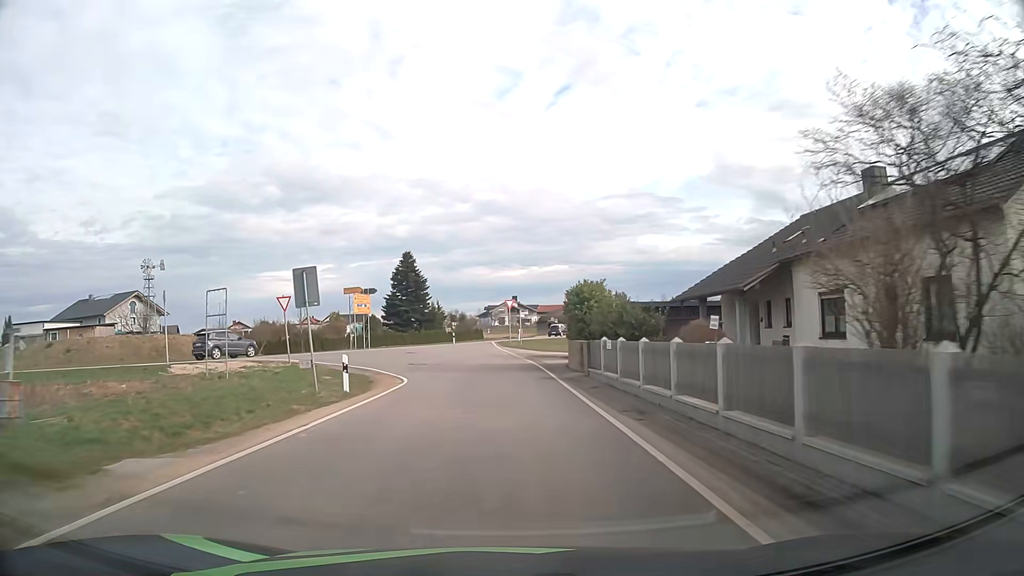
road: tertiary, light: Day
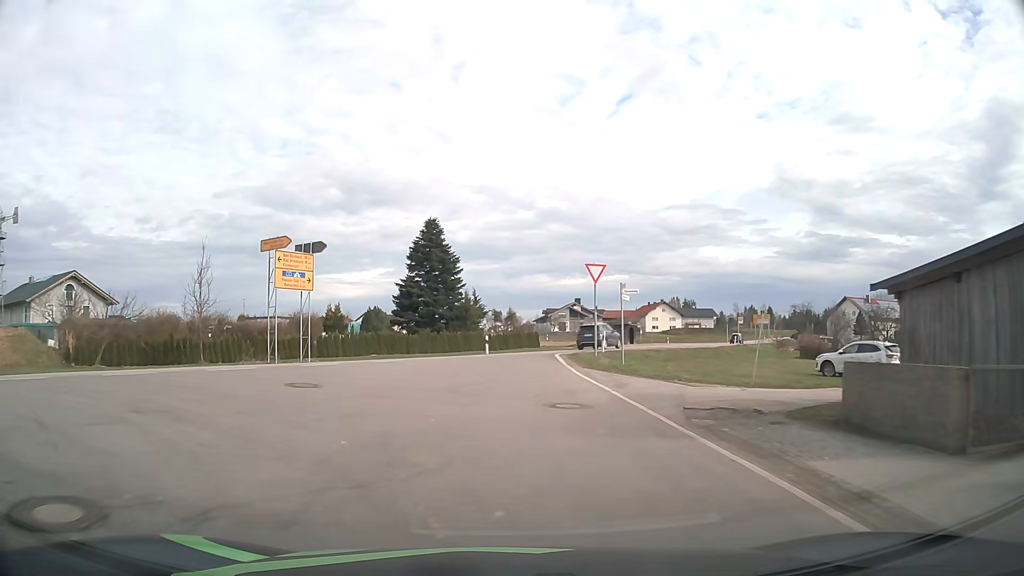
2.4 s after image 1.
(-0.7, +28.4) m; -5°
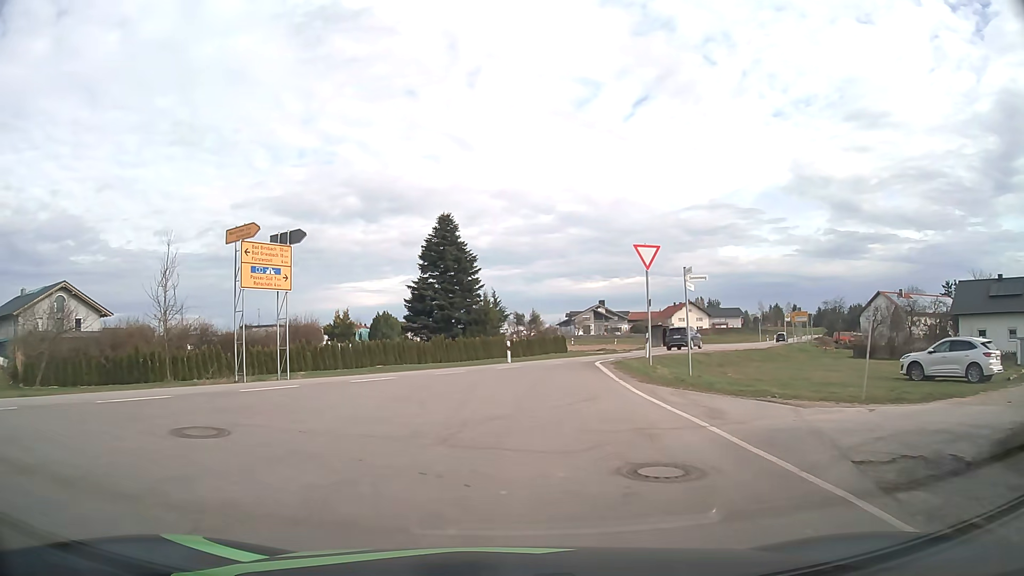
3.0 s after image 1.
(-0.1, +5.6) m; -2°
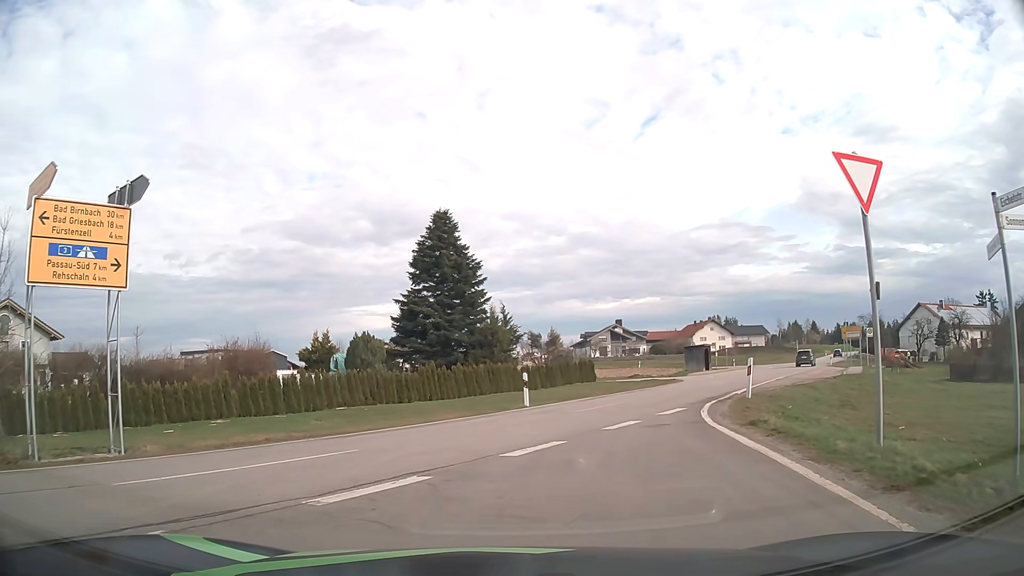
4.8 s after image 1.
(-0.2, +10.8) m; -1°
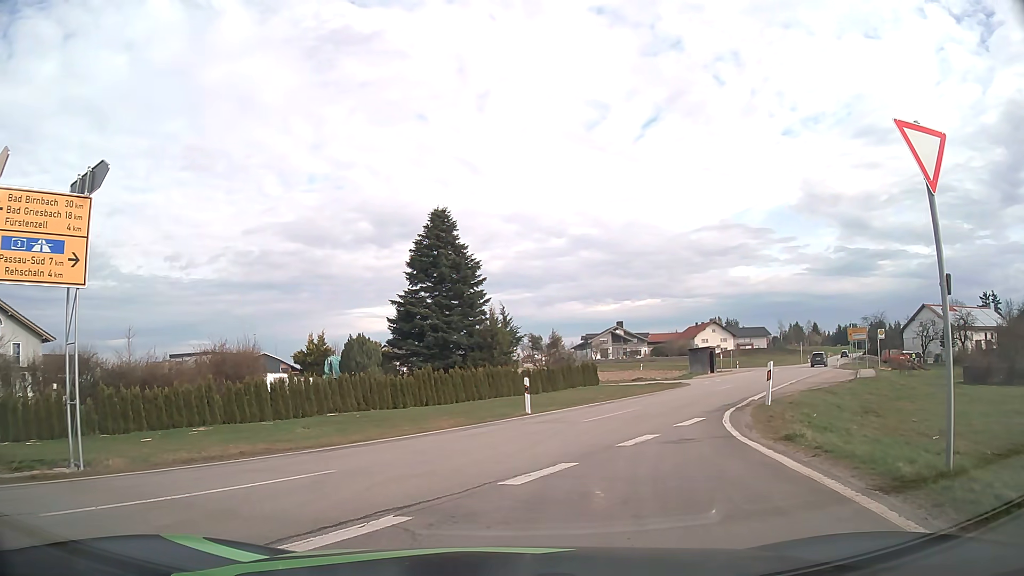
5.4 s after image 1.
(0.0, +1.2) m; 0°
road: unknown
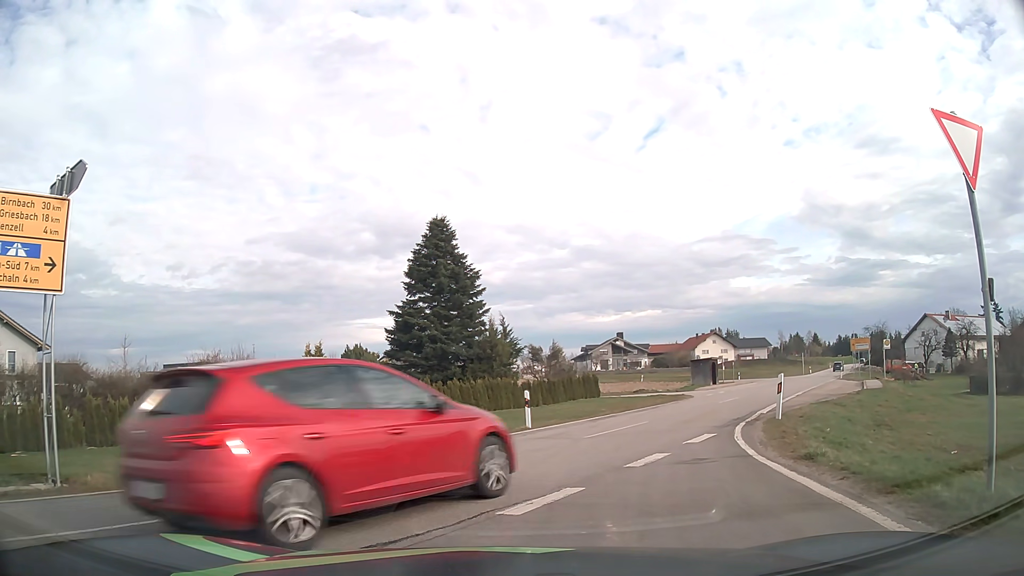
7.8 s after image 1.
(0.0, +0.9) m; 0°
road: secondary
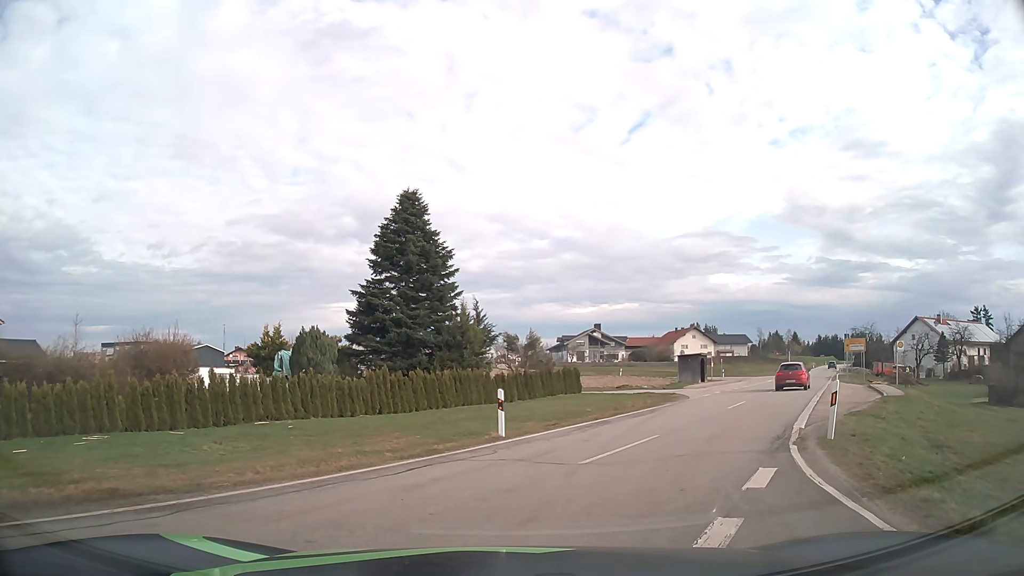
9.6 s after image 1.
(0.0, +4.6) m; +1°
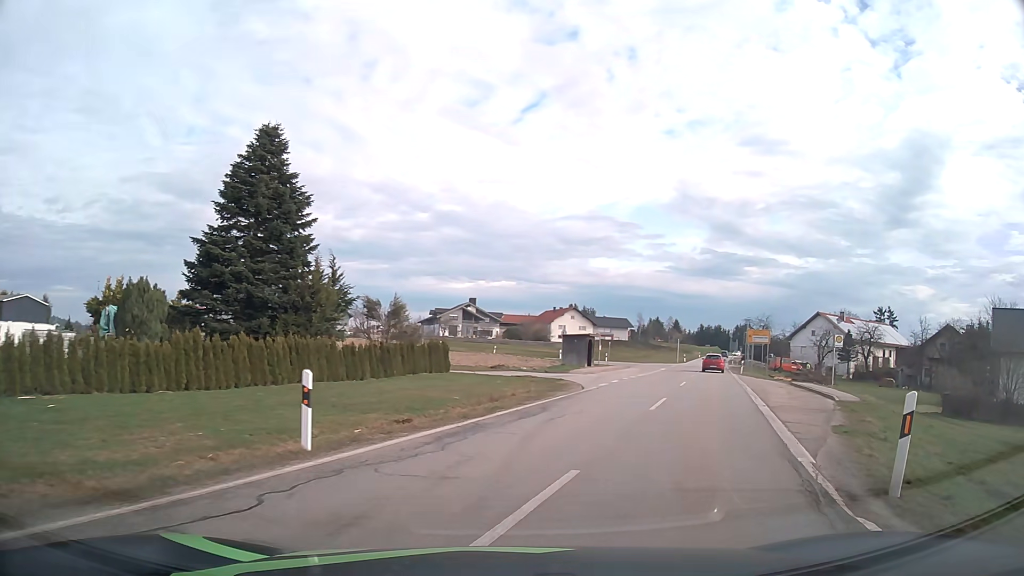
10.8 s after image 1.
(+0.6, +6.5) m; +11°
(+2, +10) (+5, +19) (+9, +29) (+12, +38) (+15, +48) (+18, +57) (+21, +67) (+24, +76) (+28, +85) (+31, +95) m
